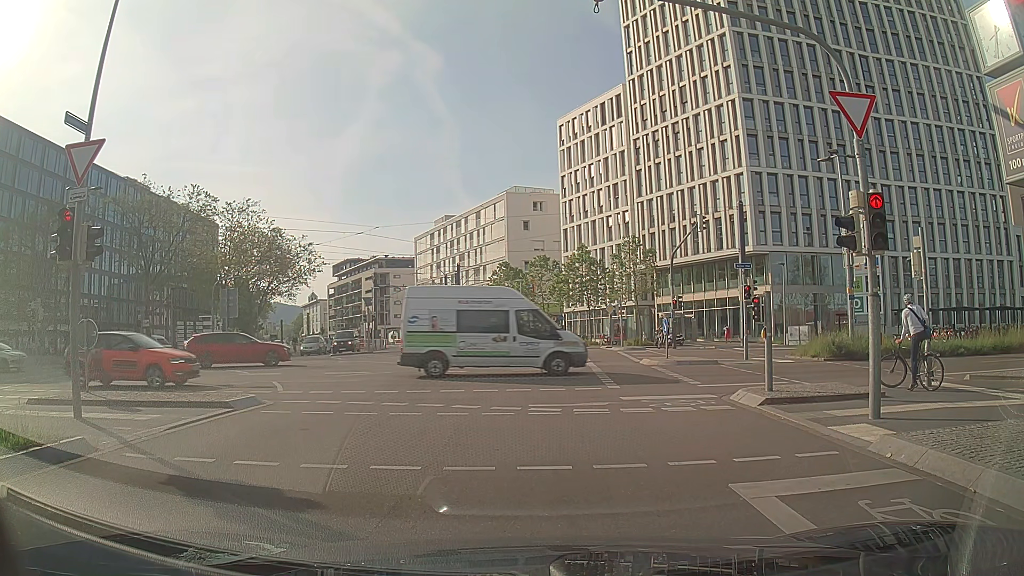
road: residential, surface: asphalt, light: Day
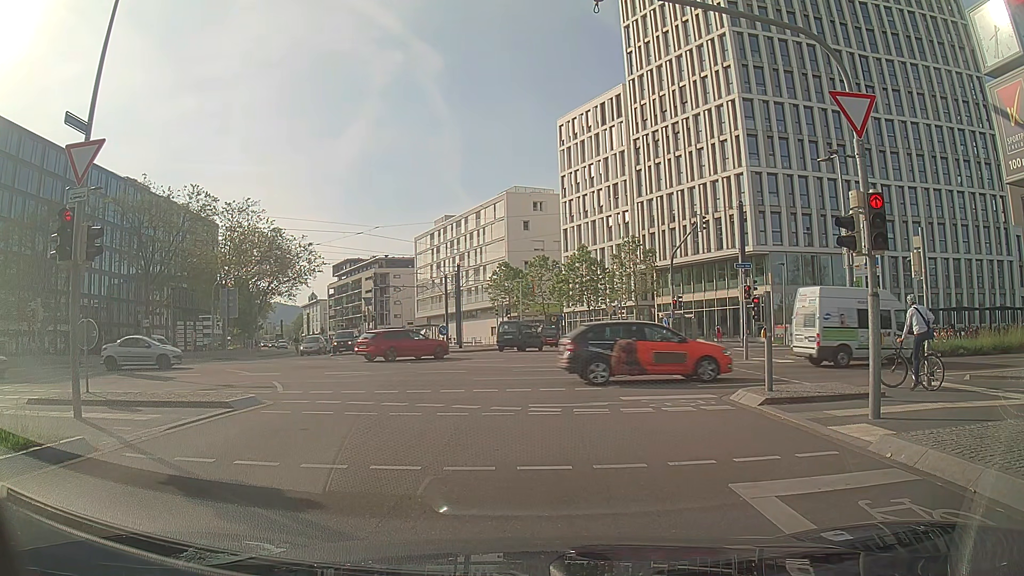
(0.0, 0.0) m; 0°
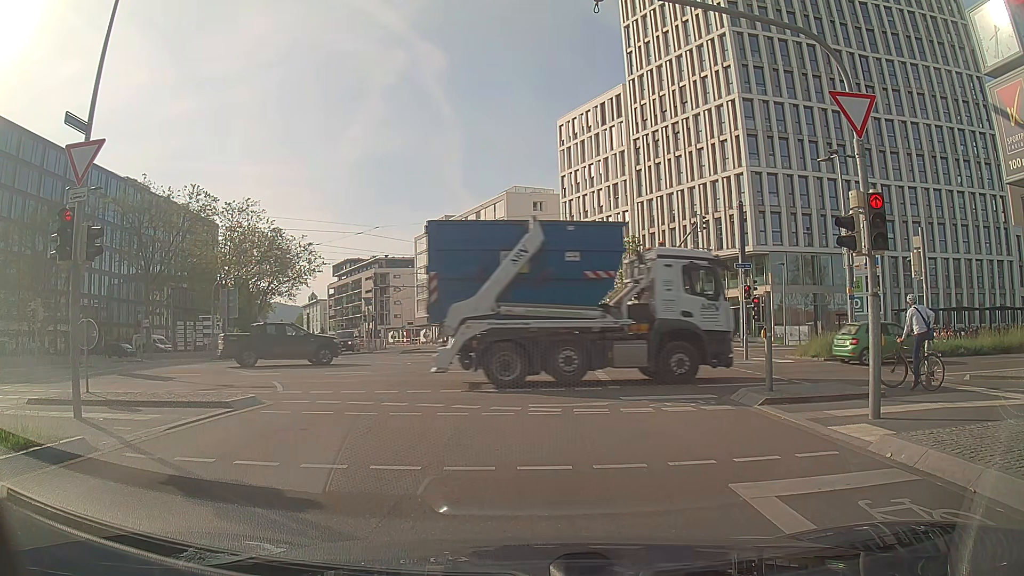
(0.0, 0.0) m; 0°
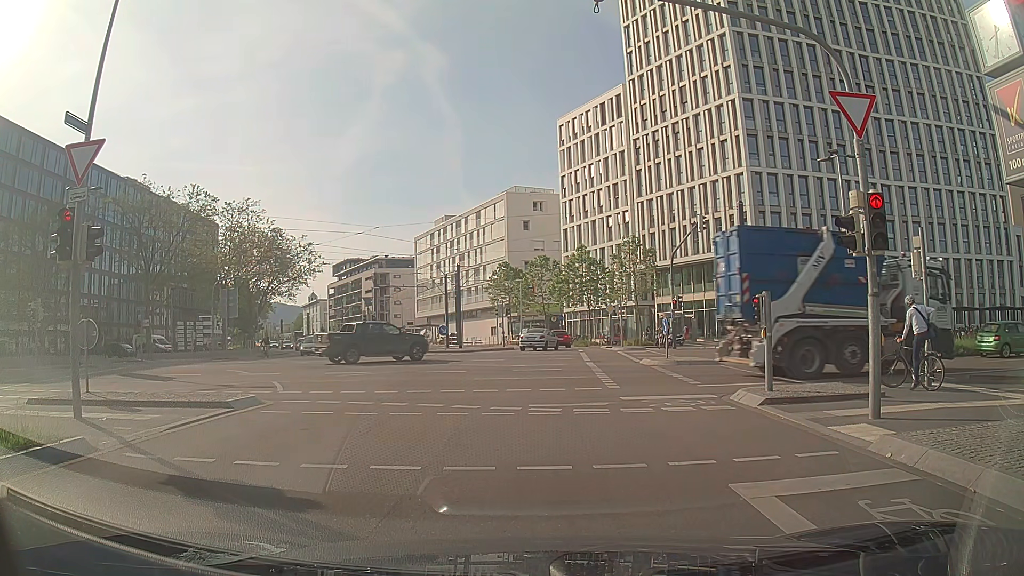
(0.0, 0.0) m; 0°
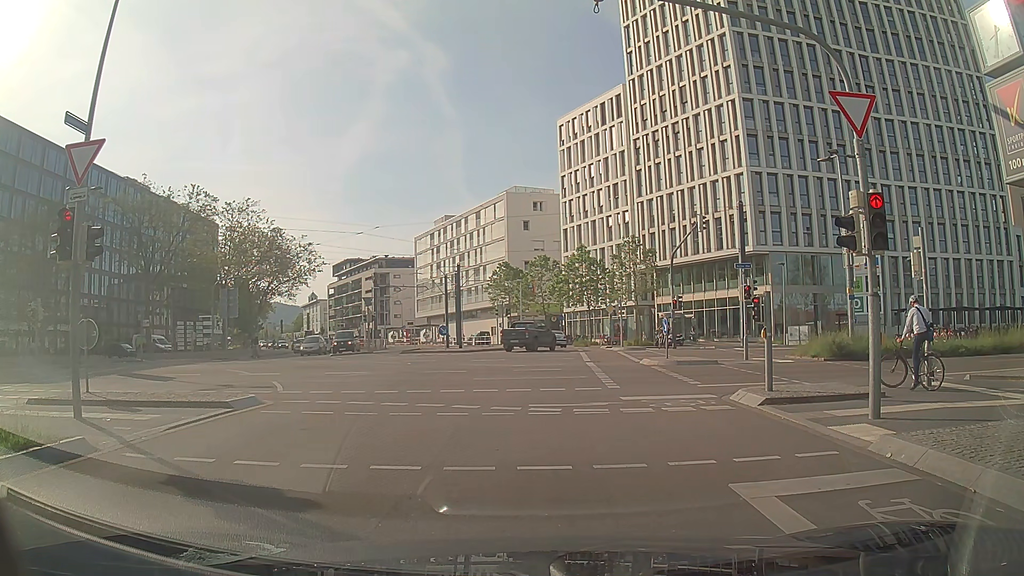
(0.0, 0.0) m; 0°
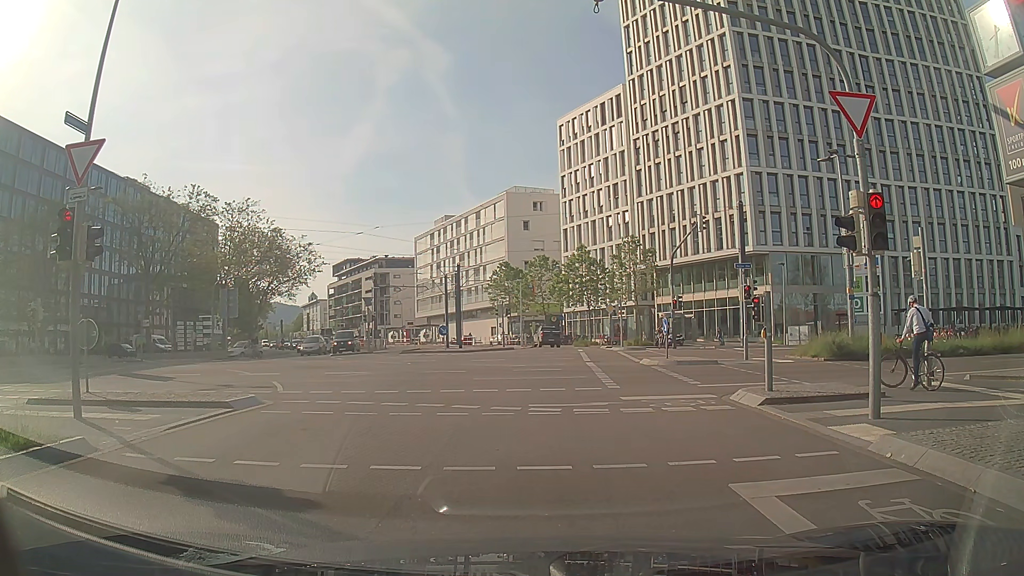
(0.0, 0.0) m; 0°
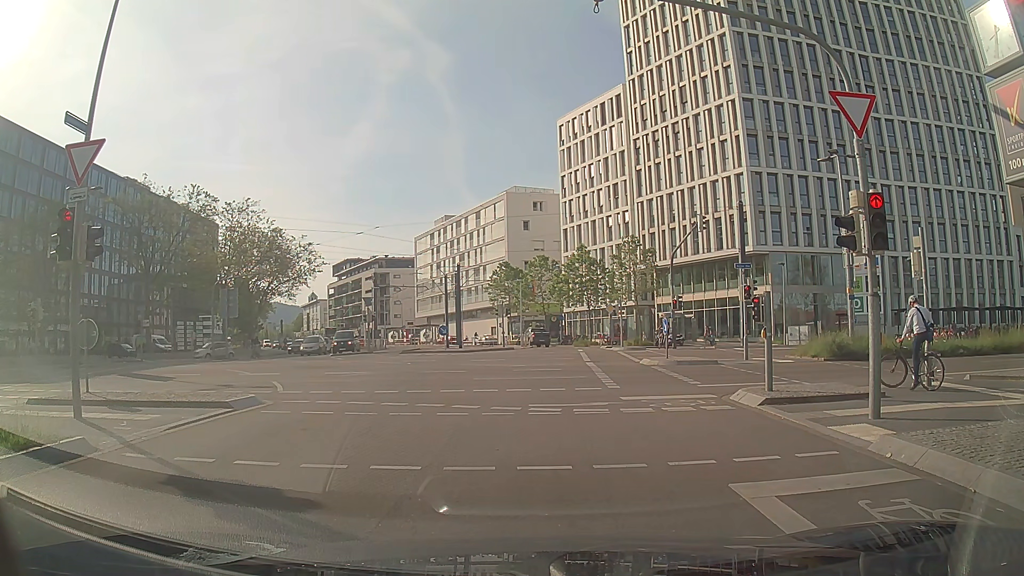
(0.0, 0.0) m; 0°
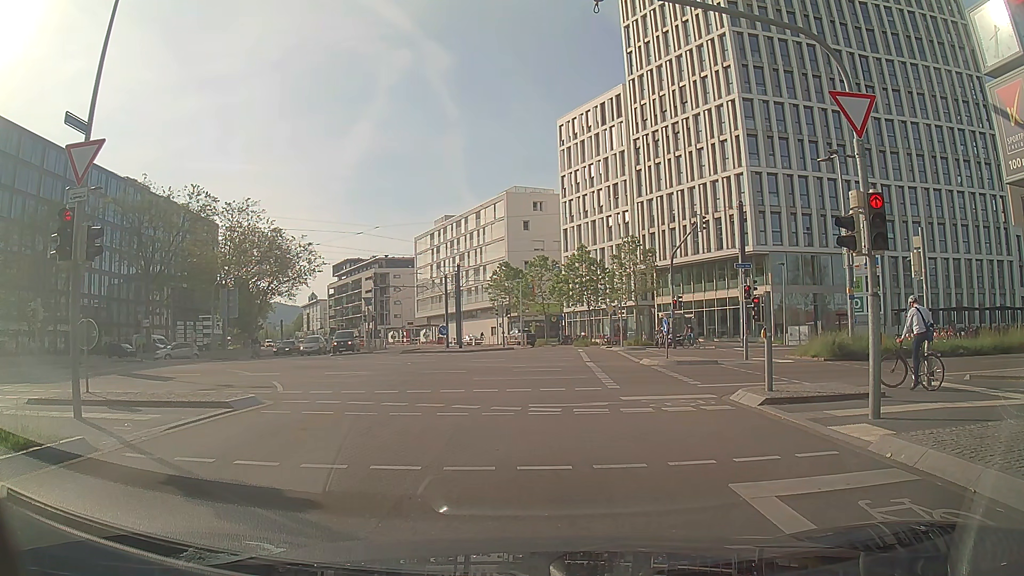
(0.0, 0.0) m; 0°
(+1, +10) (+2, +20) (+3, +30) (+4, +40) (+5, +50) (+6, +60) (+5, +70) (+2, +79) (-2, +88) (-6, +97) m
